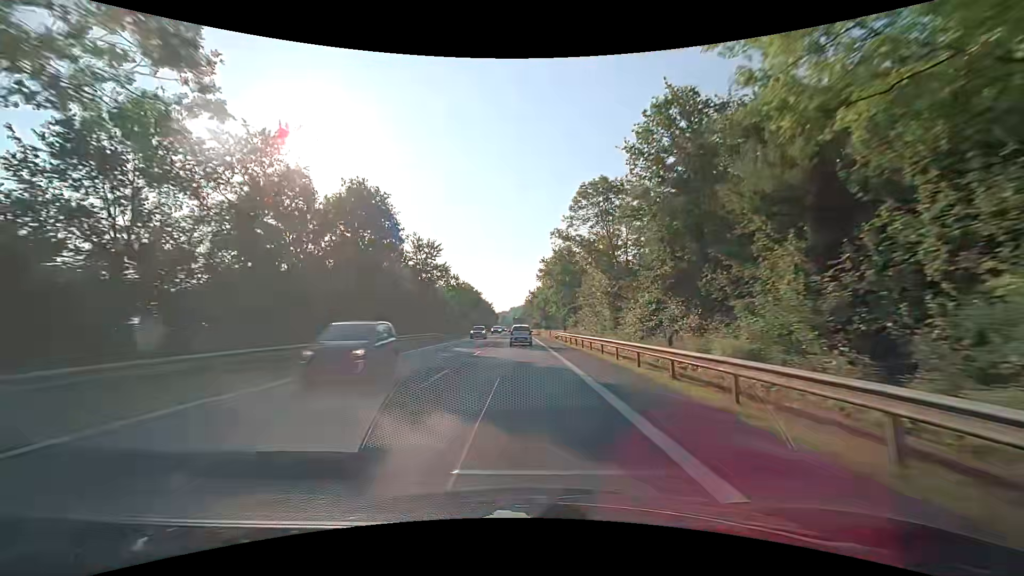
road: primary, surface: asphalt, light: Day
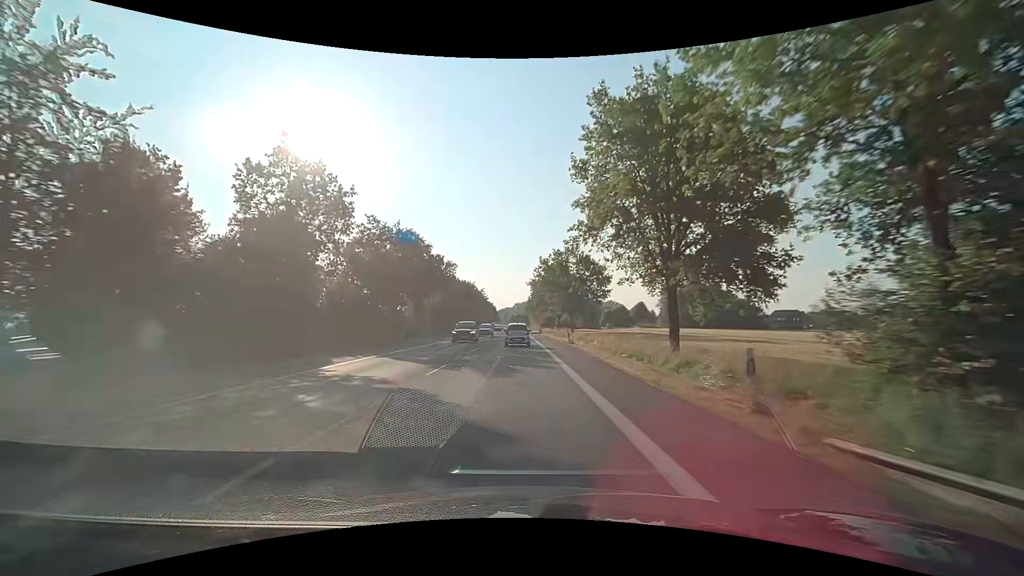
(+0.2, +58.1) m; -1°
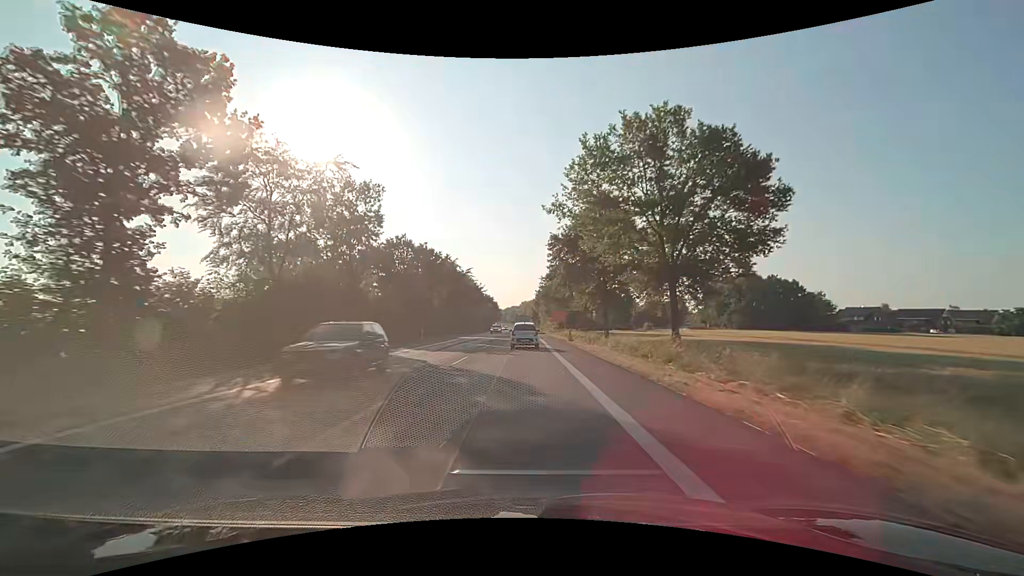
(+0.2, +44.6) m; 0°
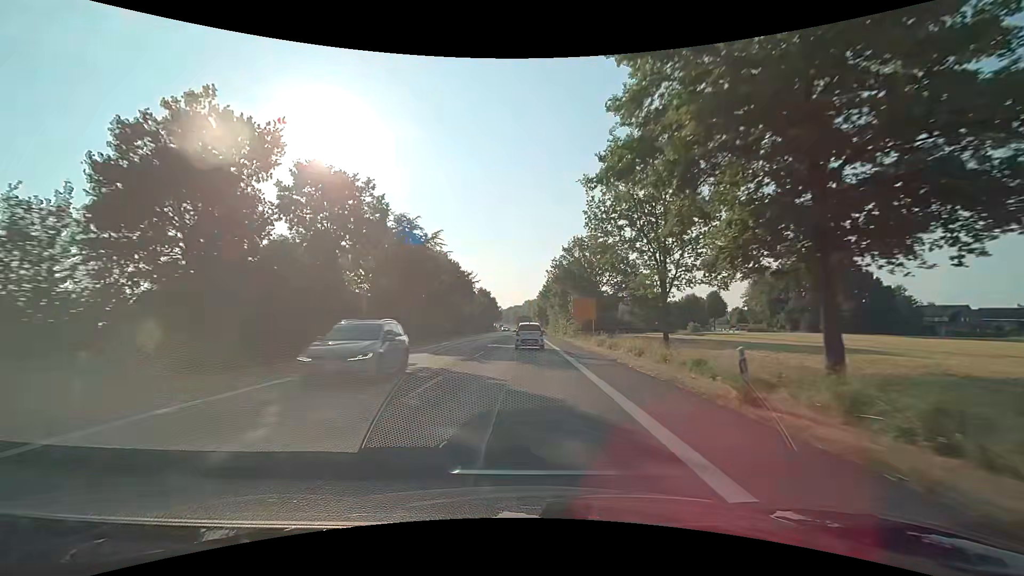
(-0.2, +32.2) m; 0°
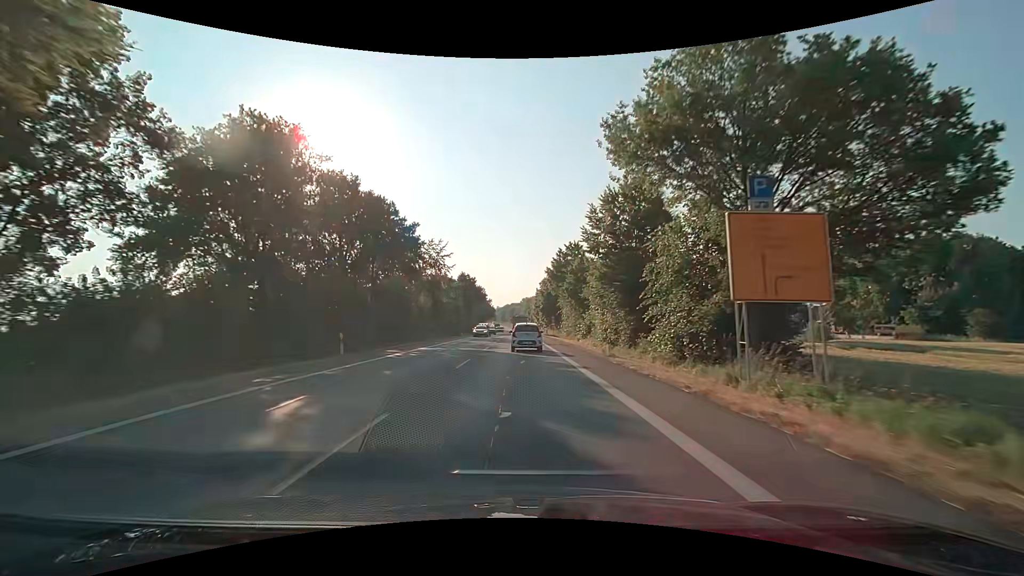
(0.0, +41.3) m; 0°
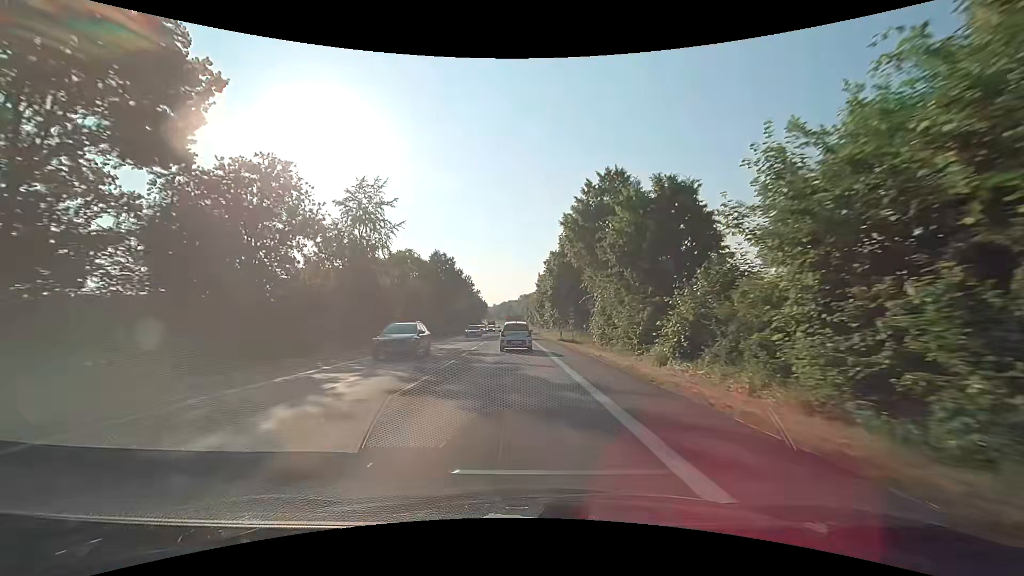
(+0.1, +30.6) m; 0°
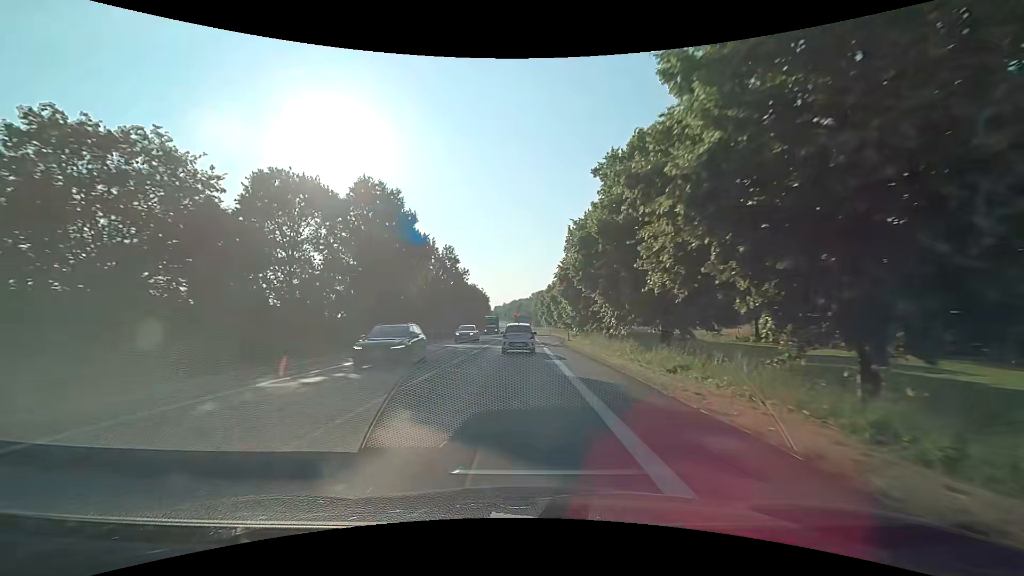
(-0.3, +40.0) m; -1°
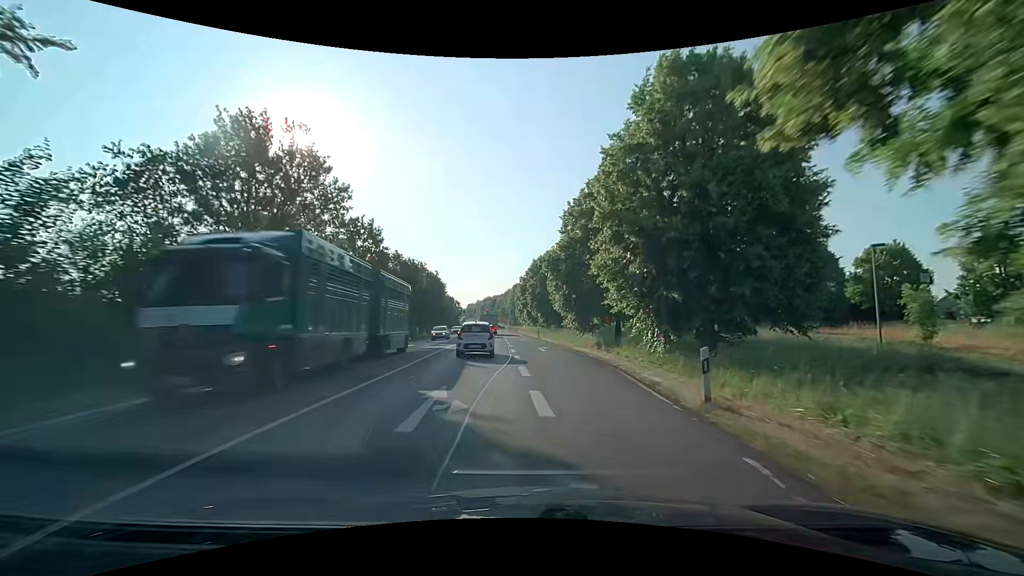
(+0.6, +40.1) m; +2°
(0, +10) (0, +20) (0, +30) (0, +40) (0, +50) (0, +60) (-1, +70) (-1, +80) (-2, +90) (-3, +100) m
